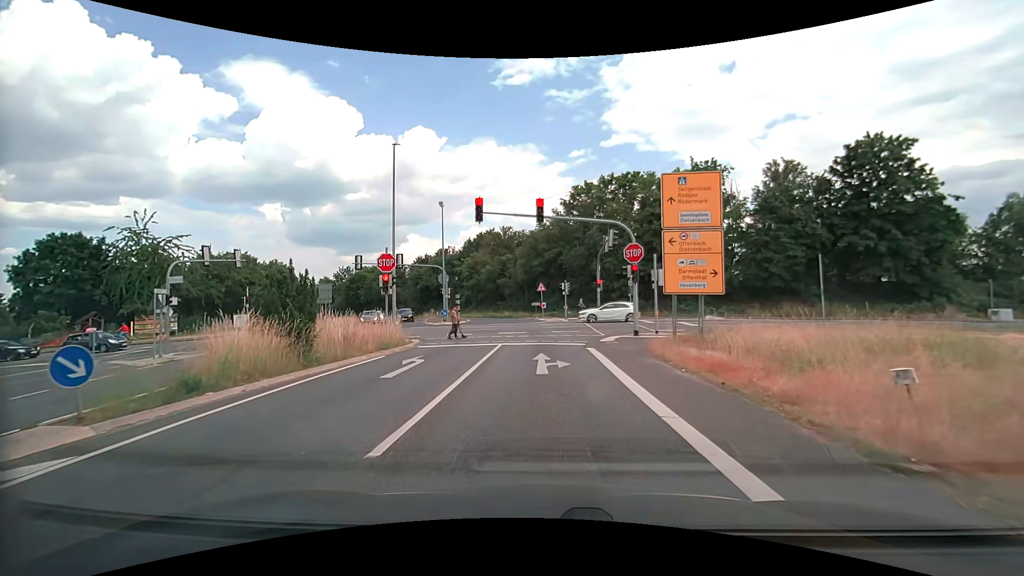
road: secondary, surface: asphalt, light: Day
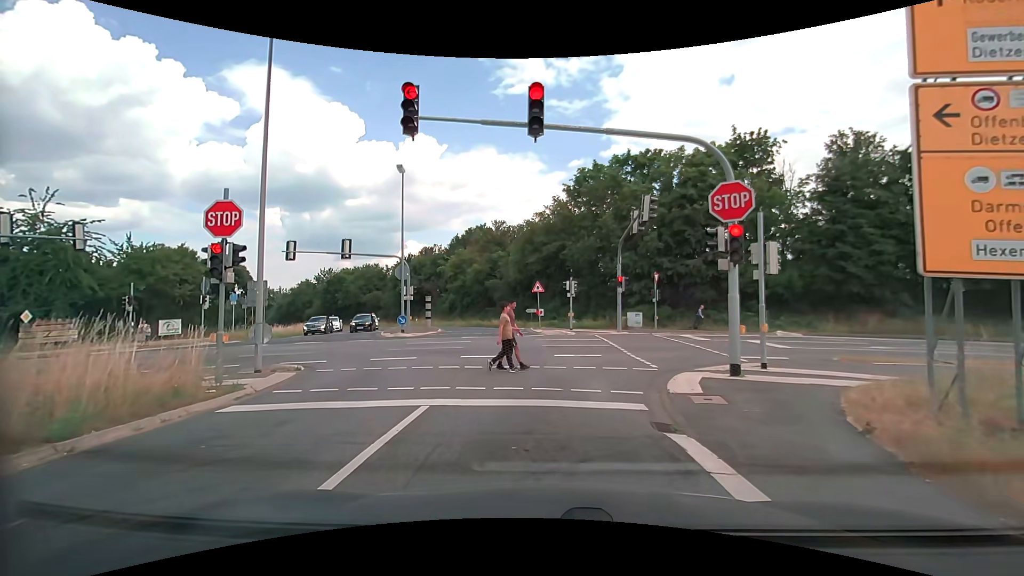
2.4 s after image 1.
(0.0, +11.5) m; 0°
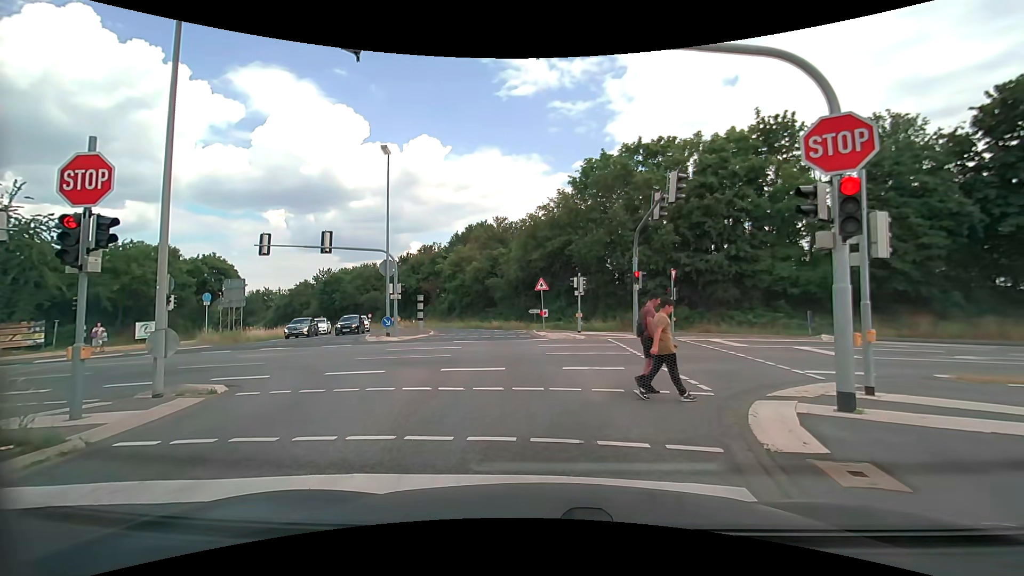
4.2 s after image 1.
(0.0, +3.5) m; 0°
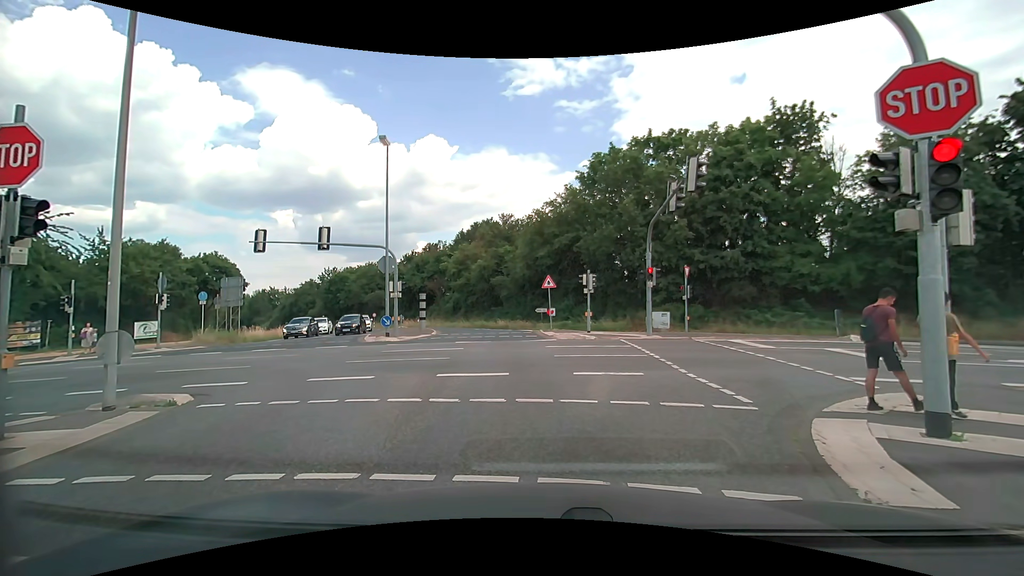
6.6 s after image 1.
(0.0, +1.3) m; 0°
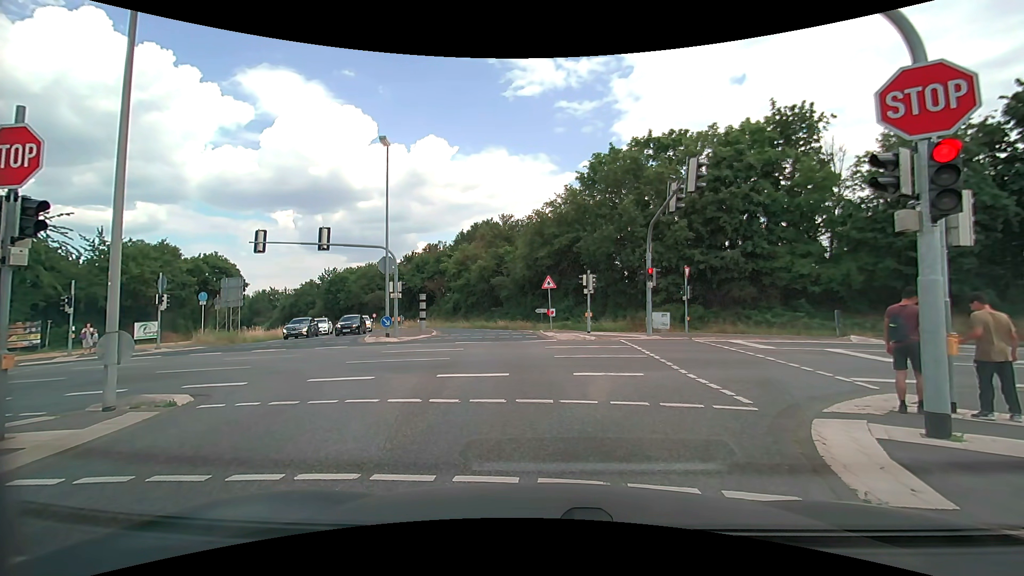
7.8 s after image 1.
(0.0, +0.1) m; 0°
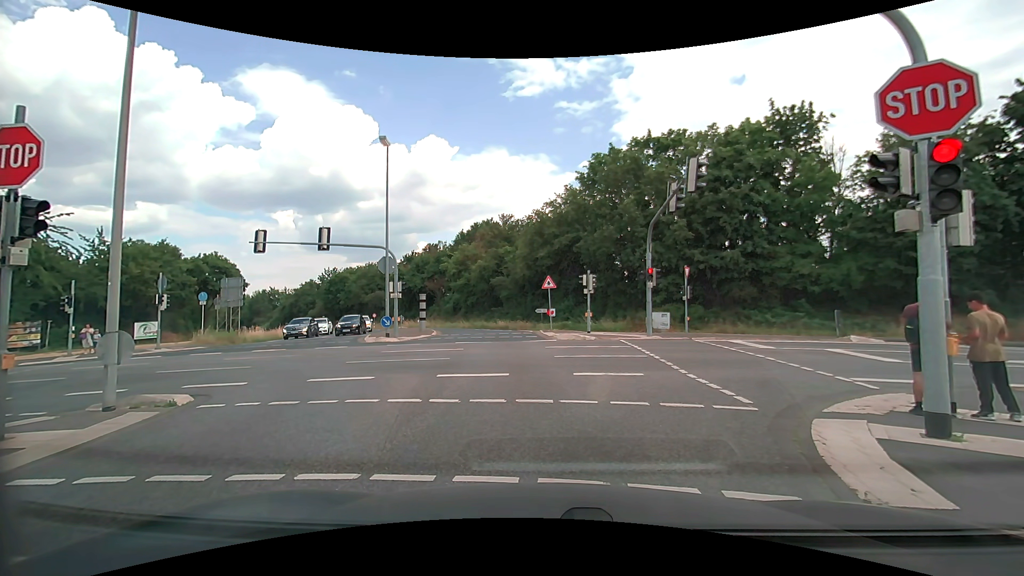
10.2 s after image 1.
(0.0, 0.0) m; 0°
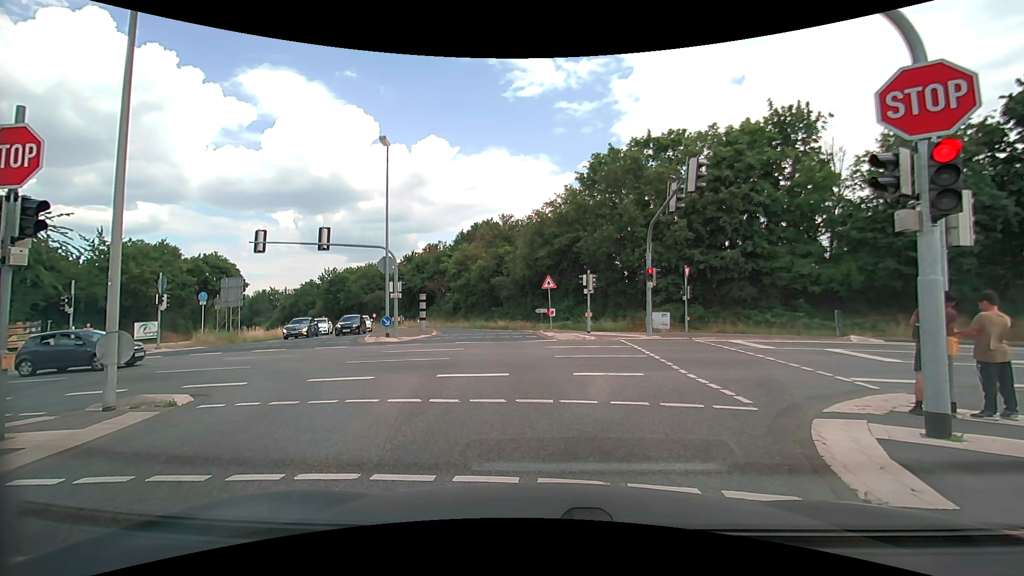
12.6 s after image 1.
(0.0, 0.0) m; 0°
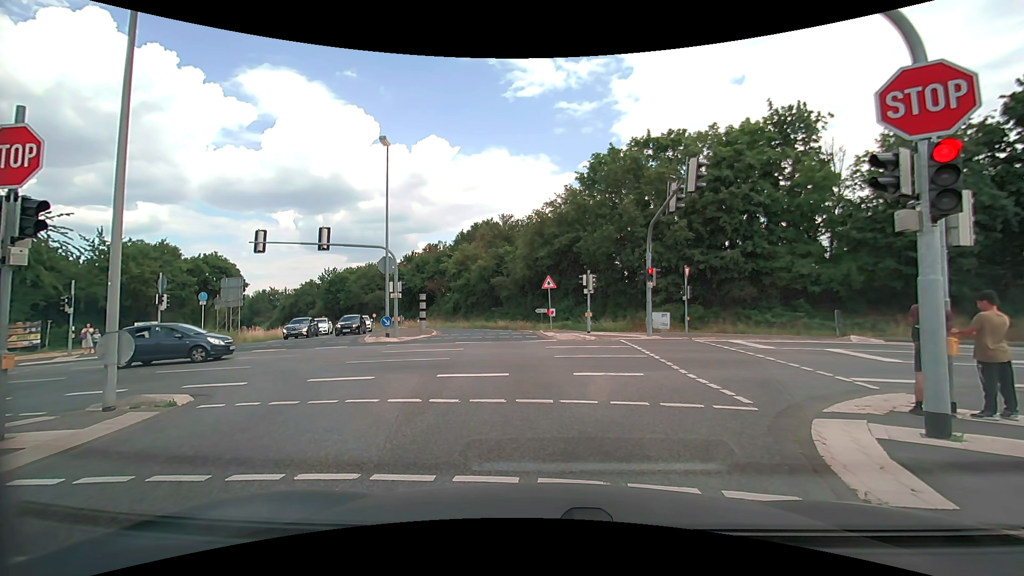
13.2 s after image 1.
(0.0, 0.0) m; 0°
(-1, +10) (-2, +20) (-4, +30) (-7, +39) (-10, +49) (-15, +57) (-21, +66) (-26, +74) (-32, +82) (-39, +90) m
